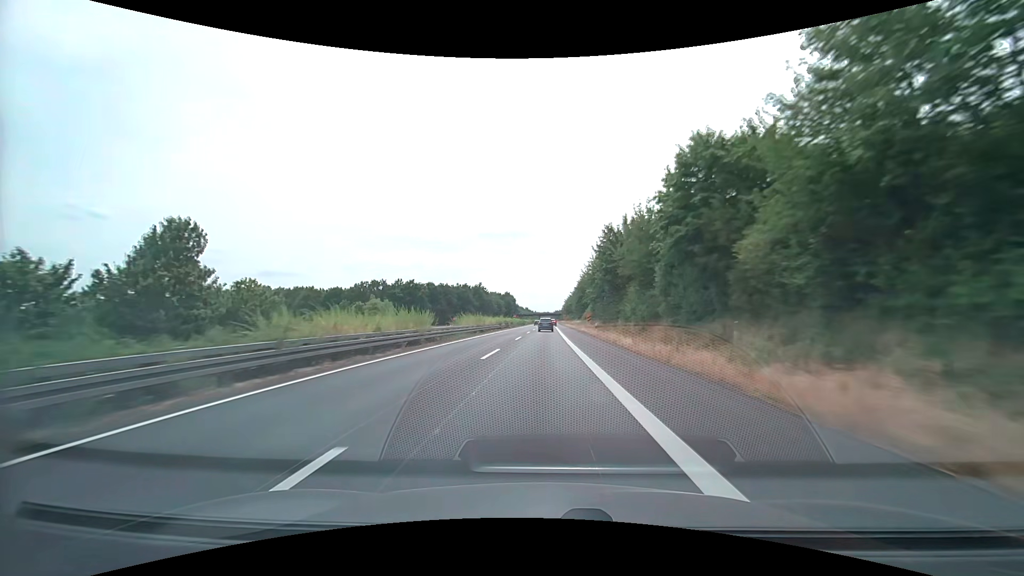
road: trunk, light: Day
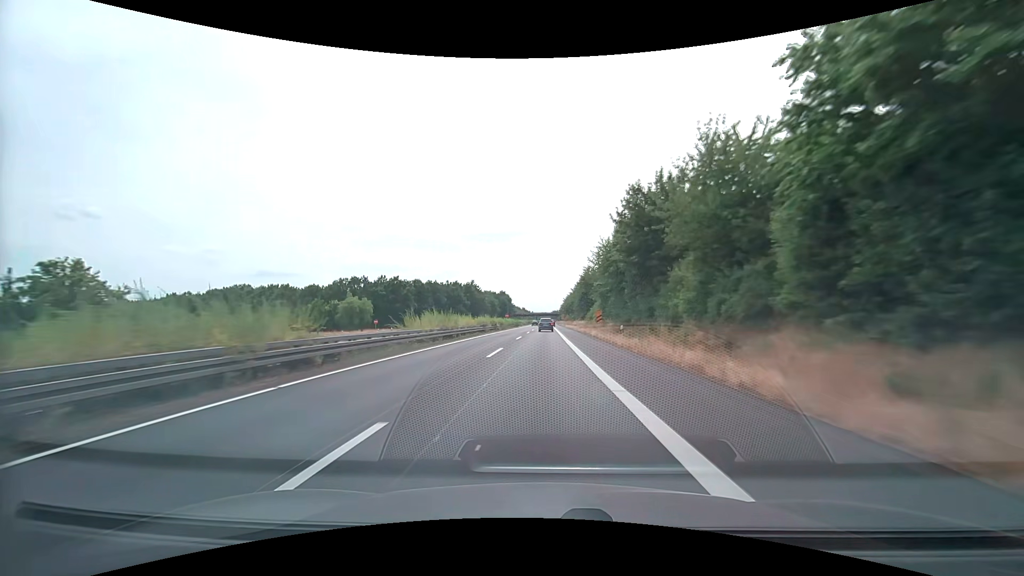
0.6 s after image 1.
(0.0, +16.6) m; 0°
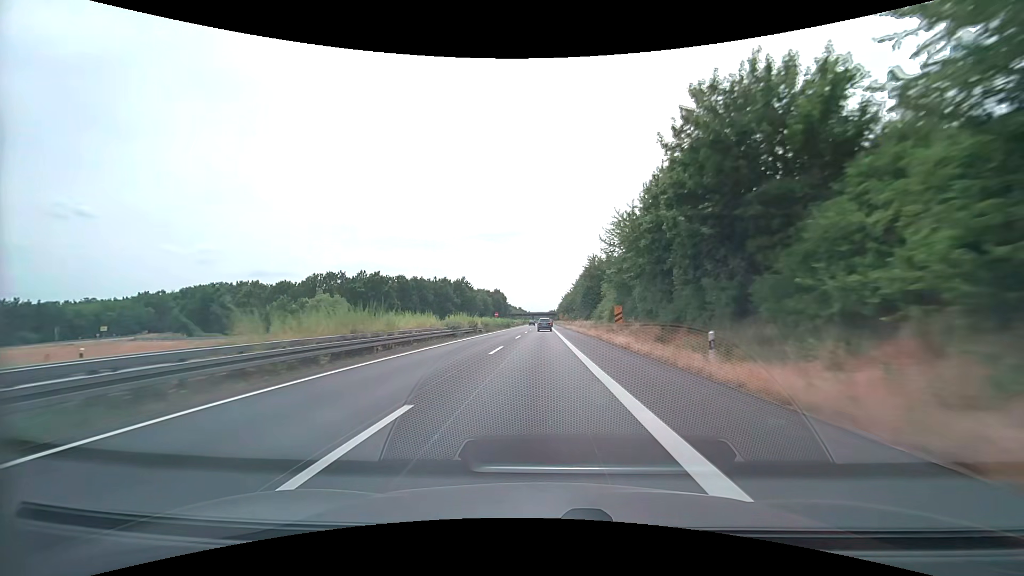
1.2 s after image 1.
(0.0, +16.6) m; 0°
(0, +10) (0, +20) (0, +30) (0, +40) (0, +50) (0, +60) (0, +70) (0, +80) (0, +90) (0, +100) m
